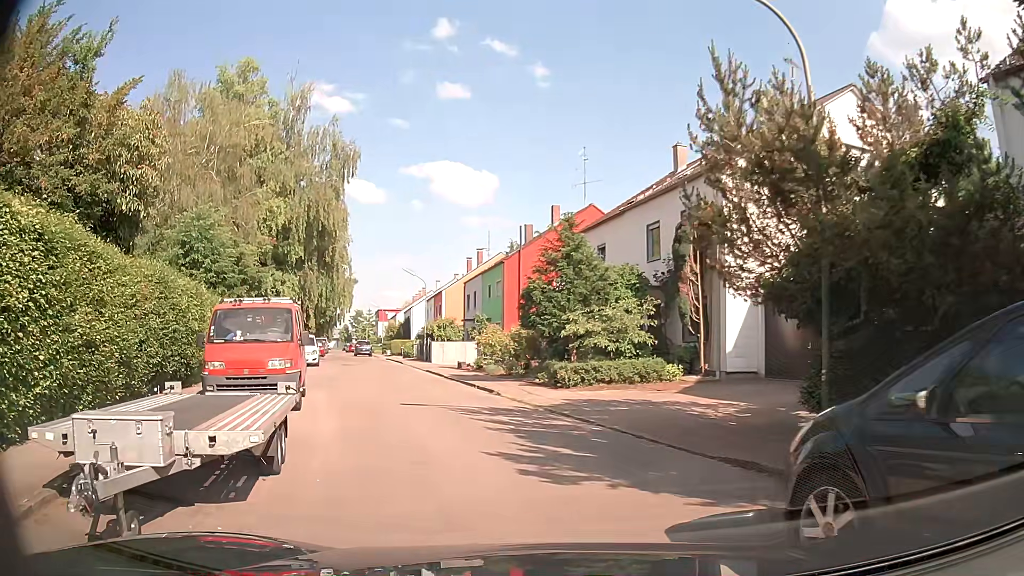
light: Day
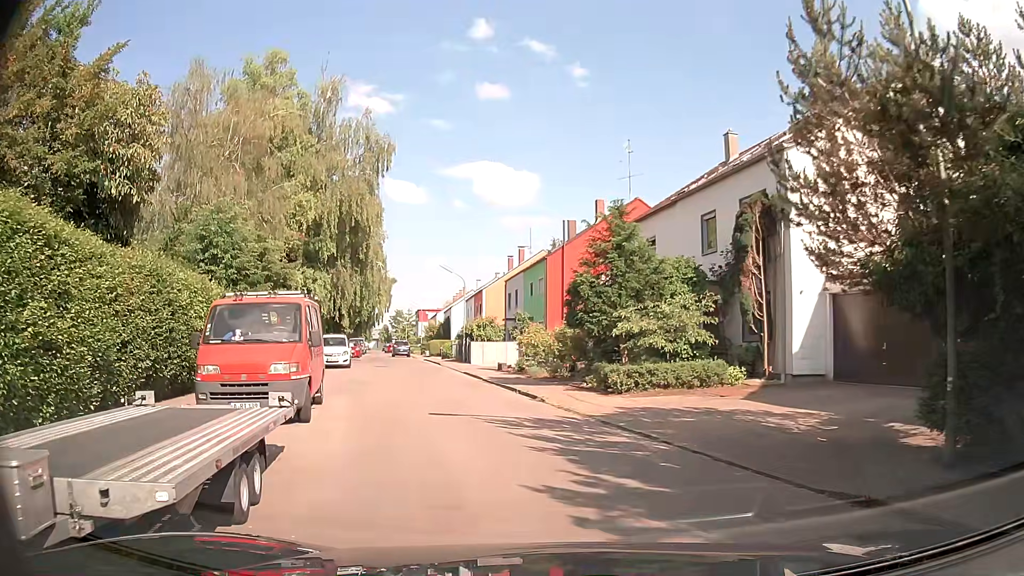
(-0.1, +2.0) m; -5°
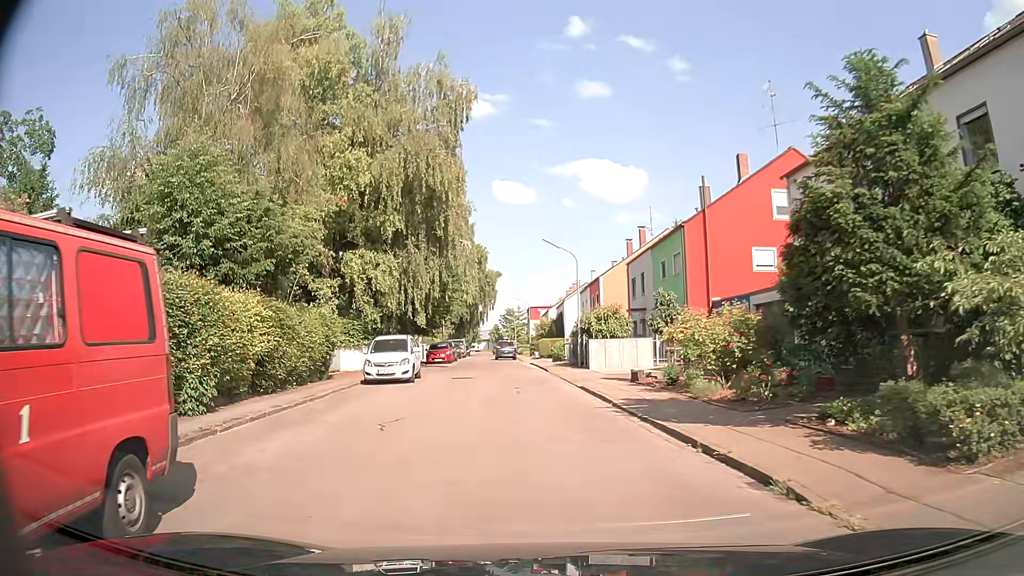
(-0.8, +10.5) m; -8°
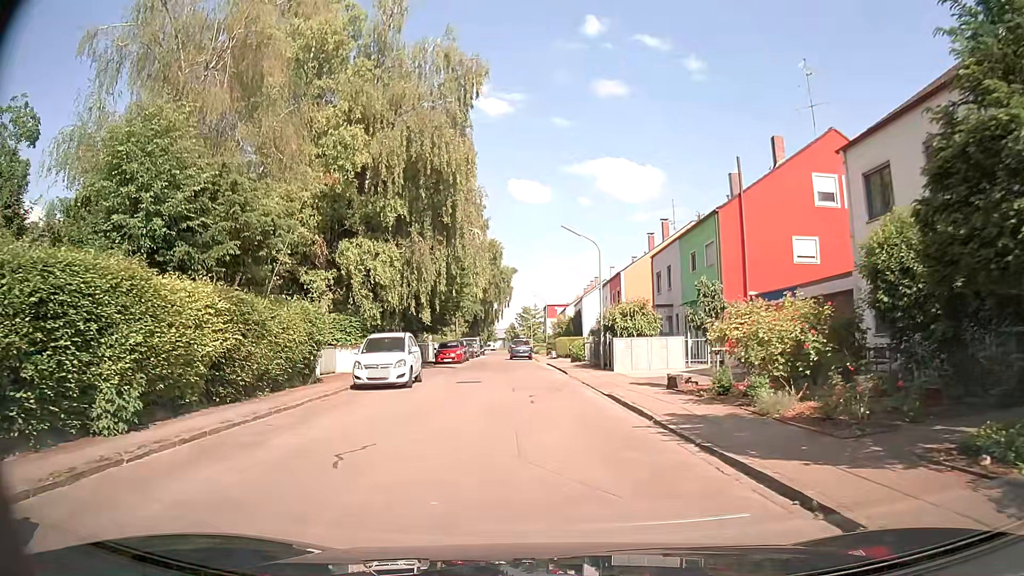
(-0.1, +3.3) m; -2°
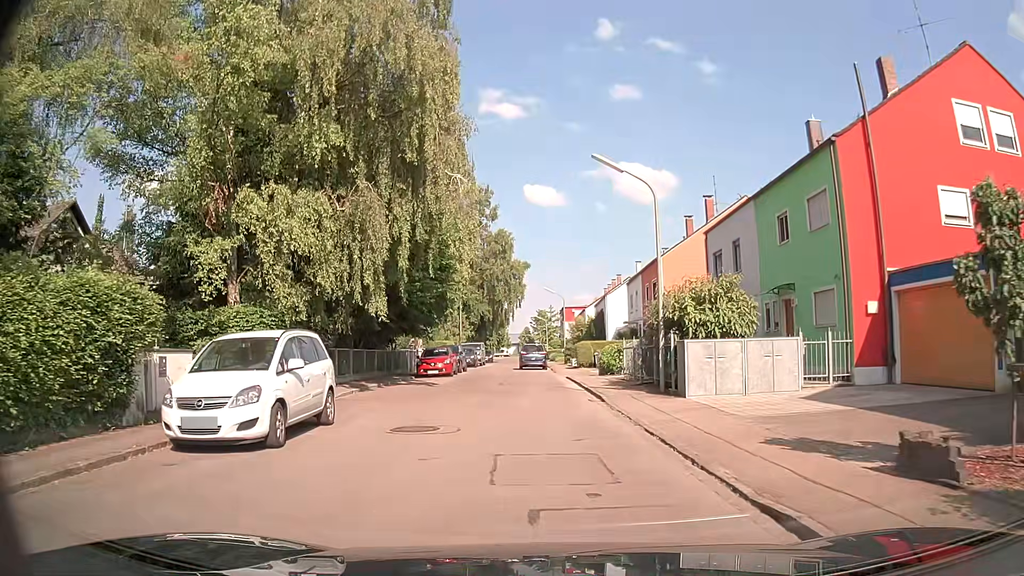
(0.0, +11.1) m; -1°
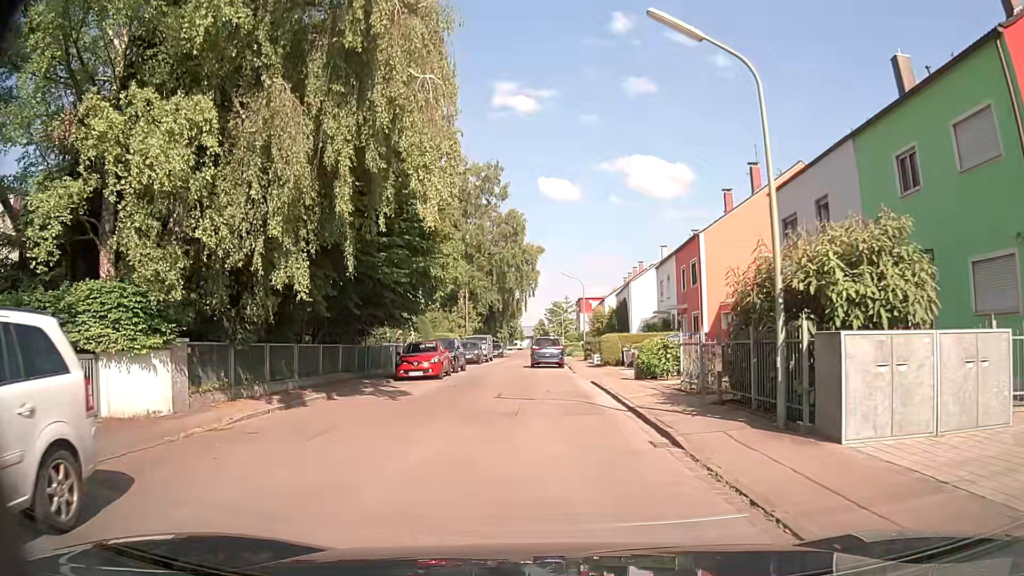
(0.0, +7.5) m; -1°
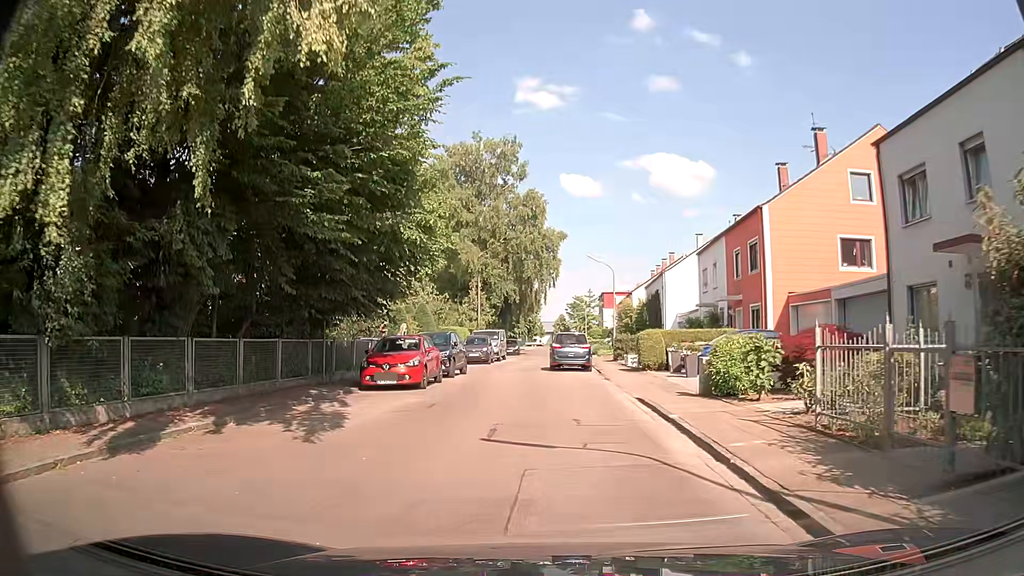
(0.0, +7.2) m; -2°
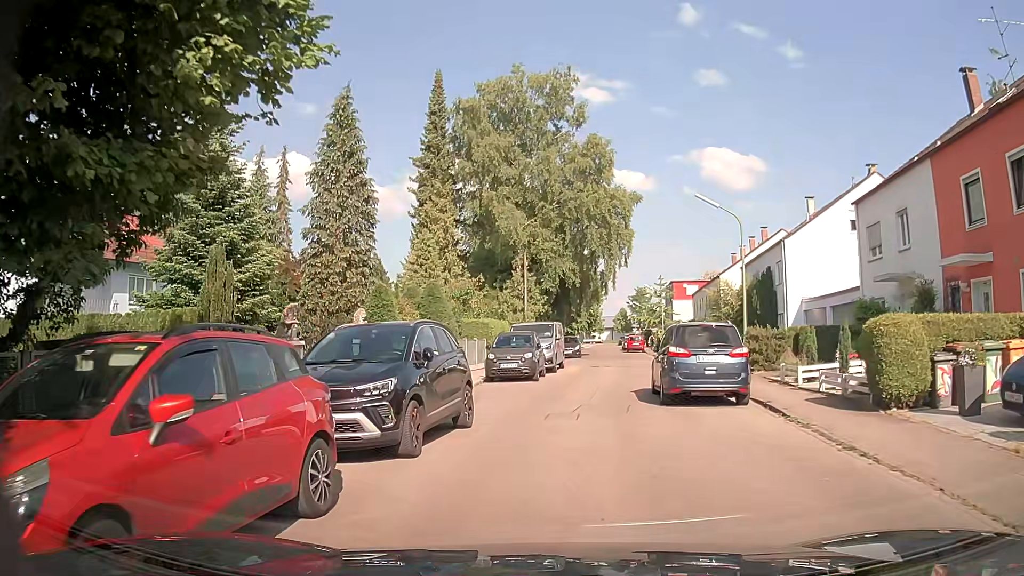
(-0.5, +15.3) m; -4°
(0, +10) (+1, +20) (+3, +30) (+5, +40) (+6, +50) (+5, +60) (+6, +69) (+7, +79) (+8, +89) (+9, +99) m
